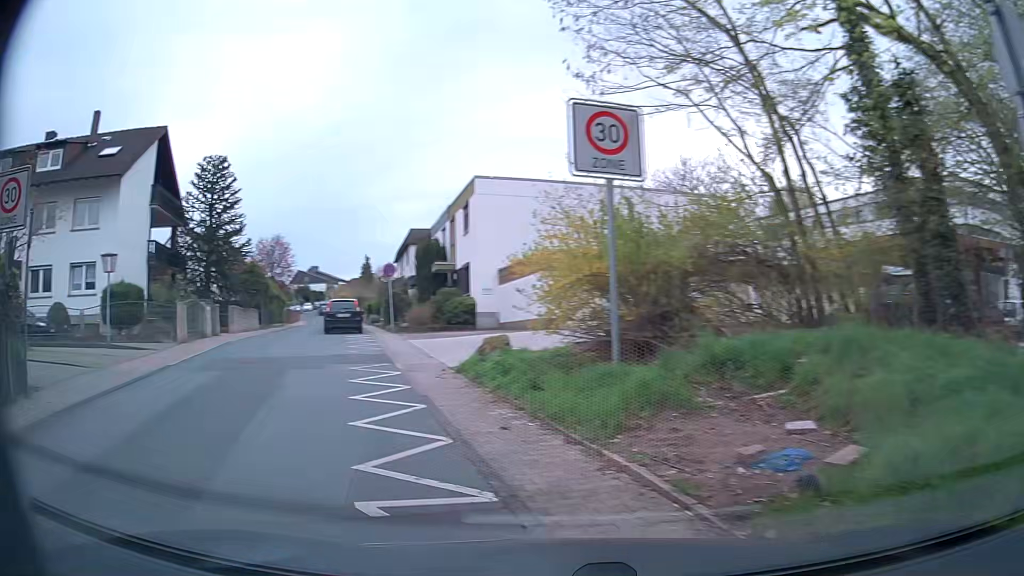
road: residential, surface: asphalt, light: Day
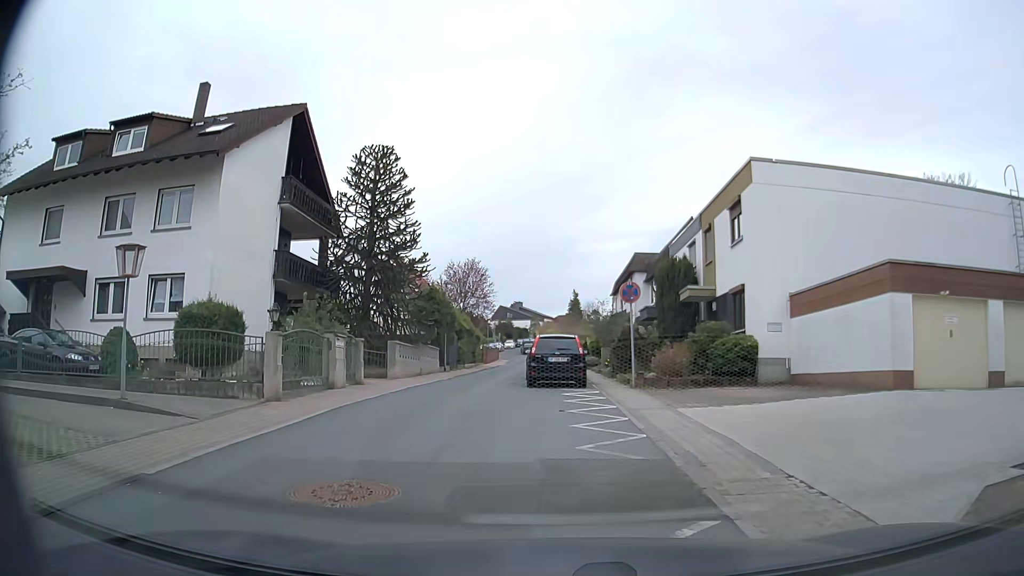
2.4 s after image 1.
(-2.8, +9.5) m; -17°
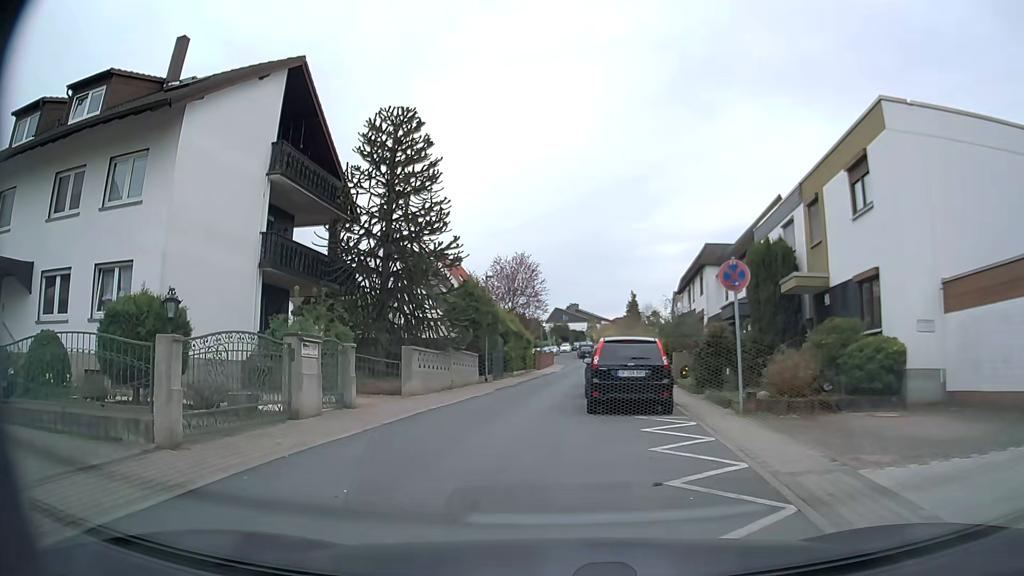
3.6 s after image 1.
(-0.3, +5.8) m; -6°
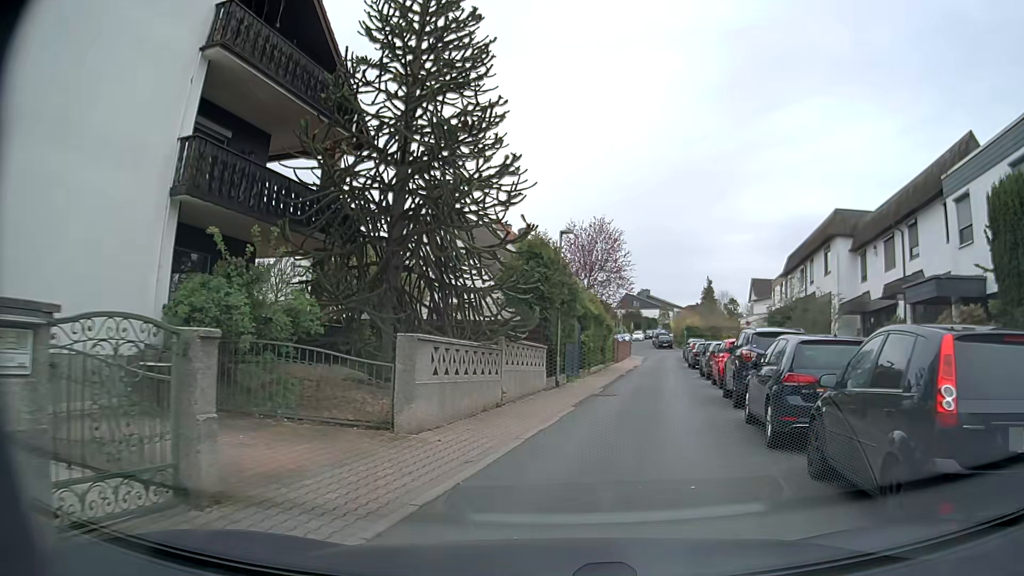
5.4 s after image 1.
(-1.1, +9.2) m; -7°
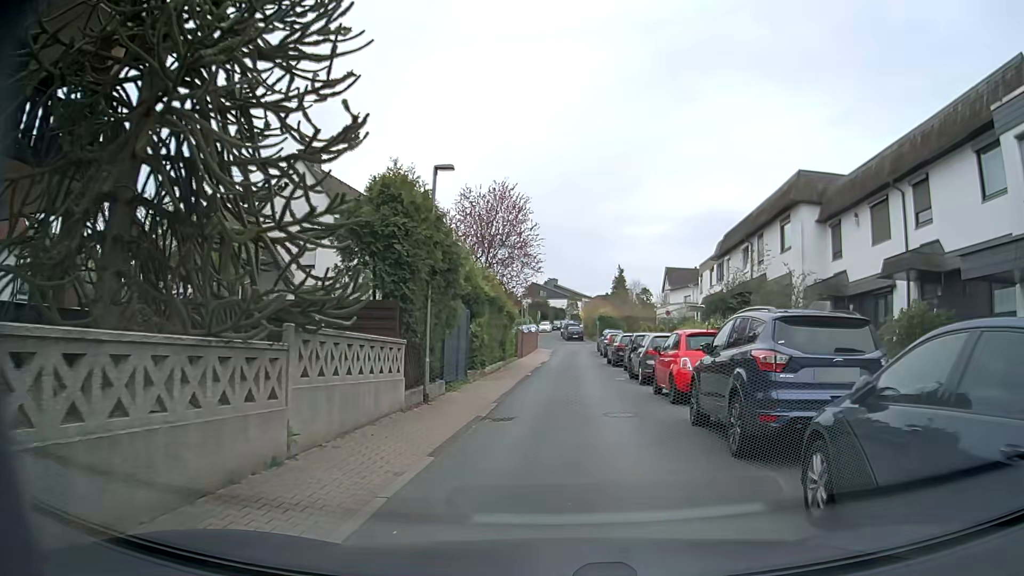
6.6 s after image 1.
(+0.5, +6.8) m; +8°
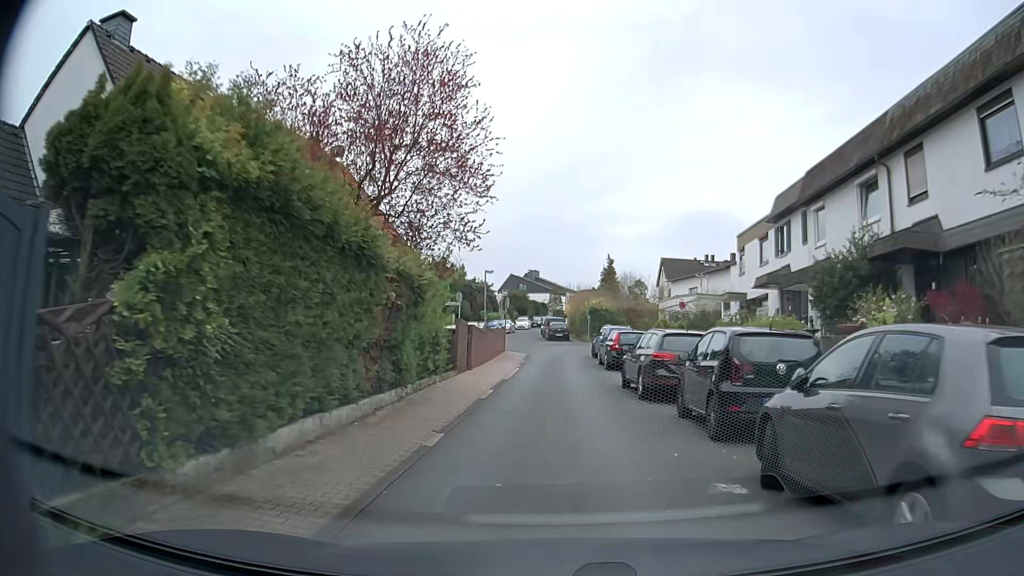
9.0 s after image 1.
(+0.5, +15.8) m; +2°
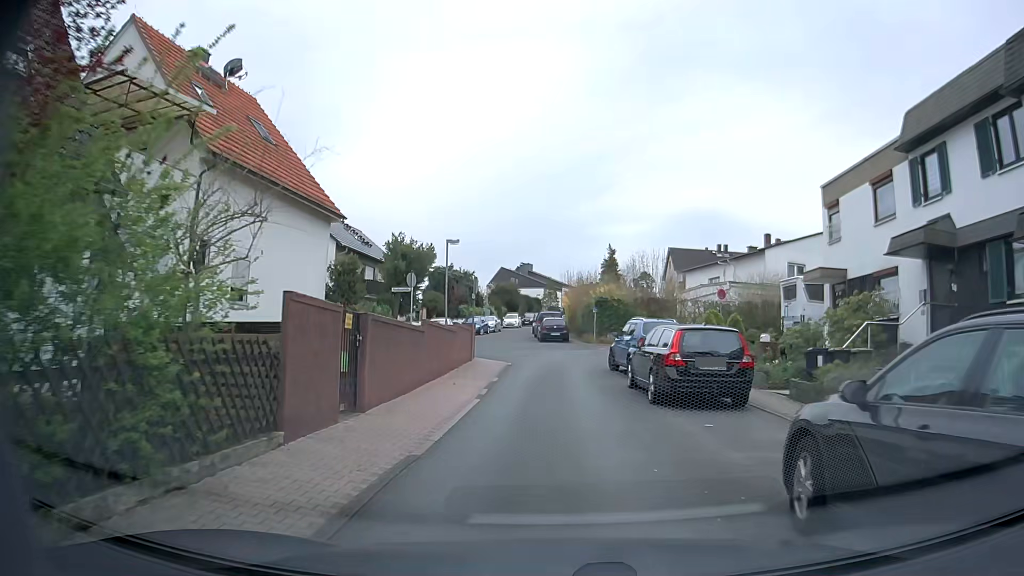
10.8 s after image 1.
(+0.1, +12.6) m; +2°
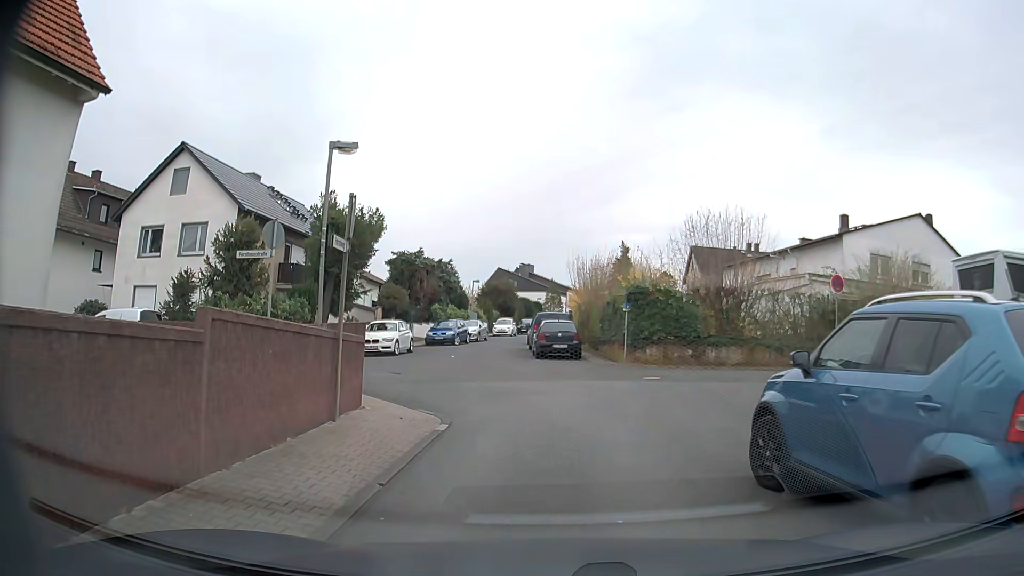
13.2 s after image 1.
(-0.2, +14.5) m; -2°
